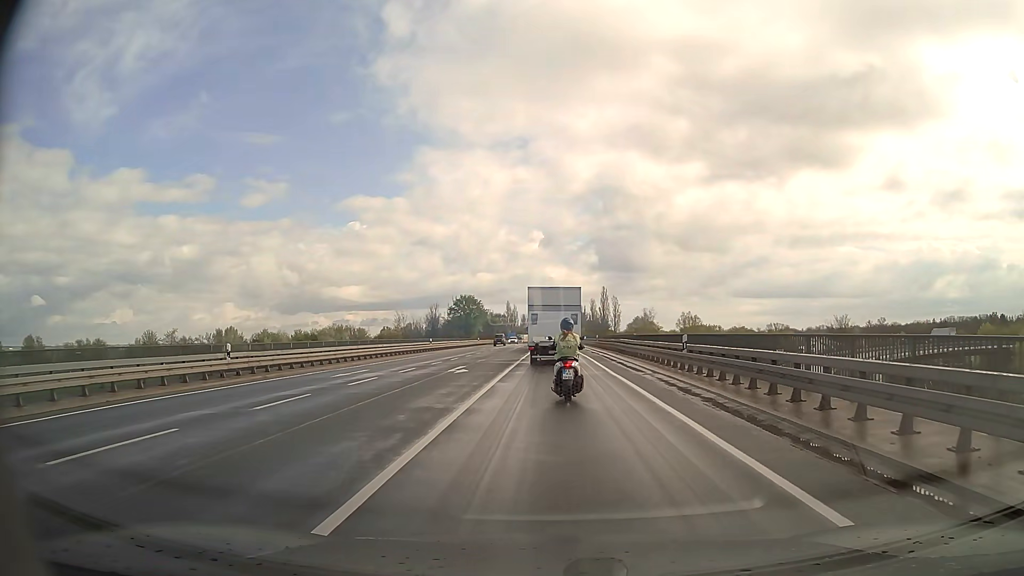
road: secondary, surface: asphalt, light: Day
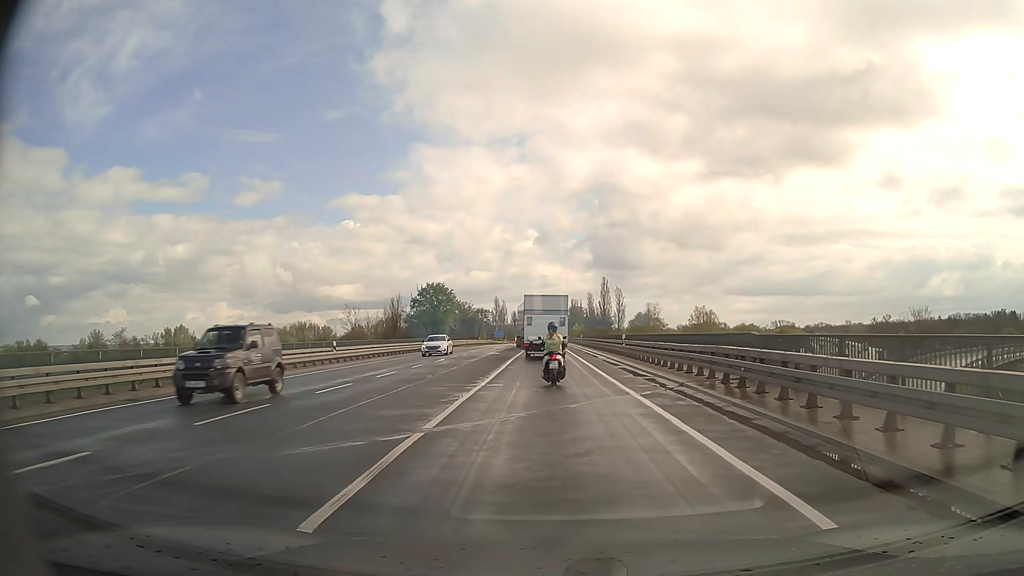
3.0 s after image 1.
(+0.2, +26.9) m; +1°
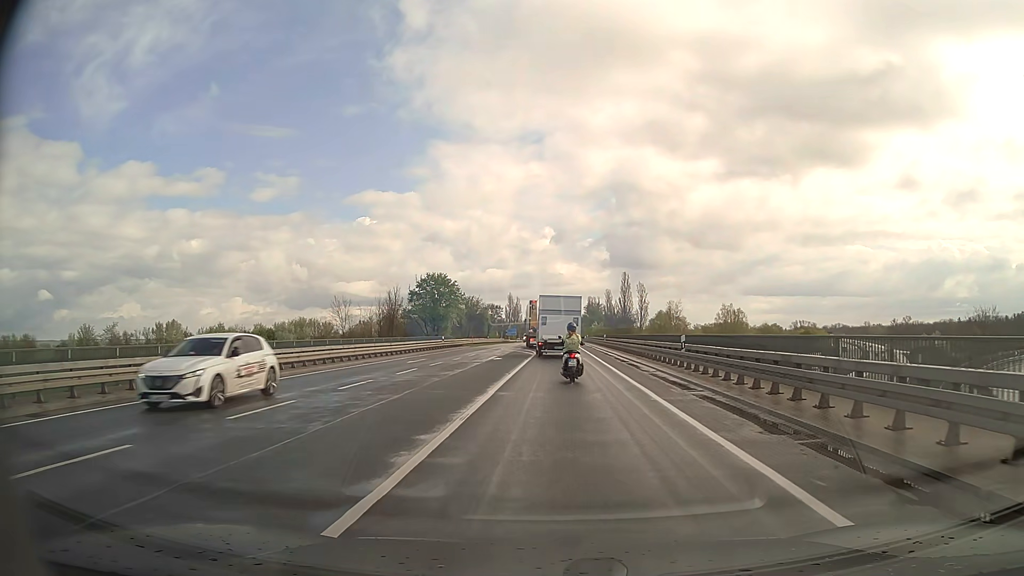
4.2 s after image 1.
(-0.1, +11.8) m; -1°
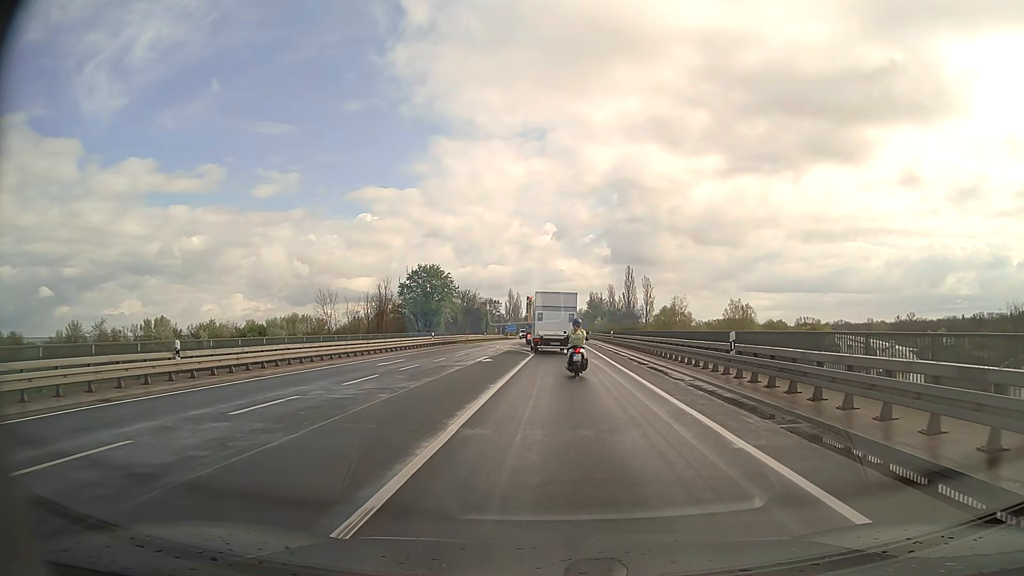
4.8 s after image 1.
(0.0, +6.2) m; 0°
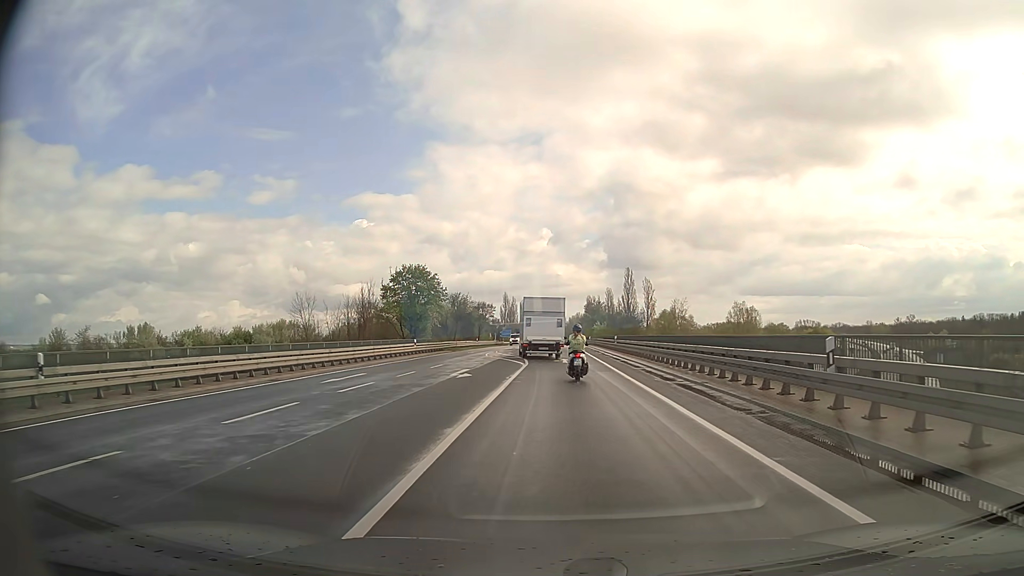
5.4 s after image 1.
(0.0, +6.3) m; 0°
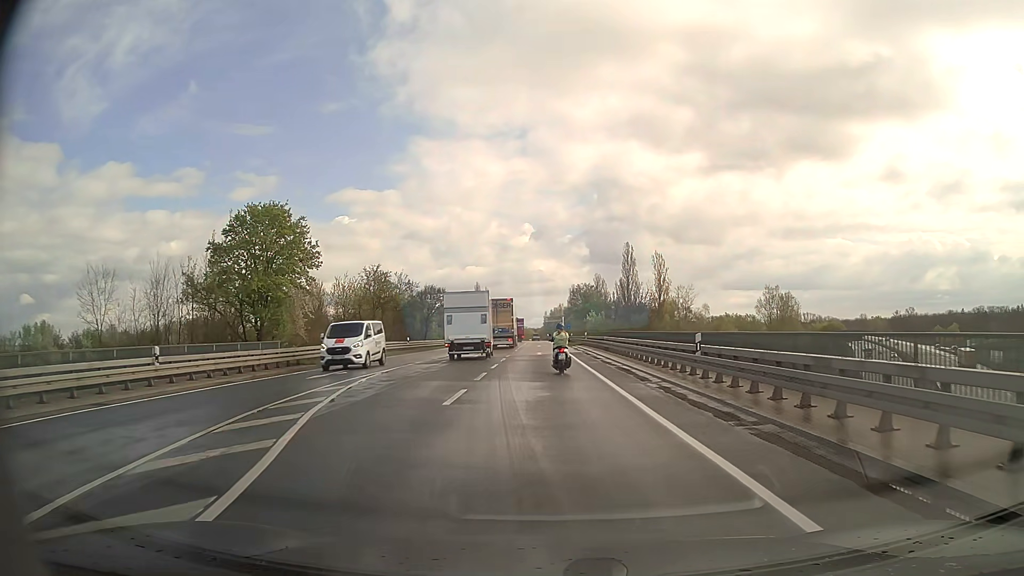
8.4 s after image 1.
(+0.6, +33.8) m; +1°
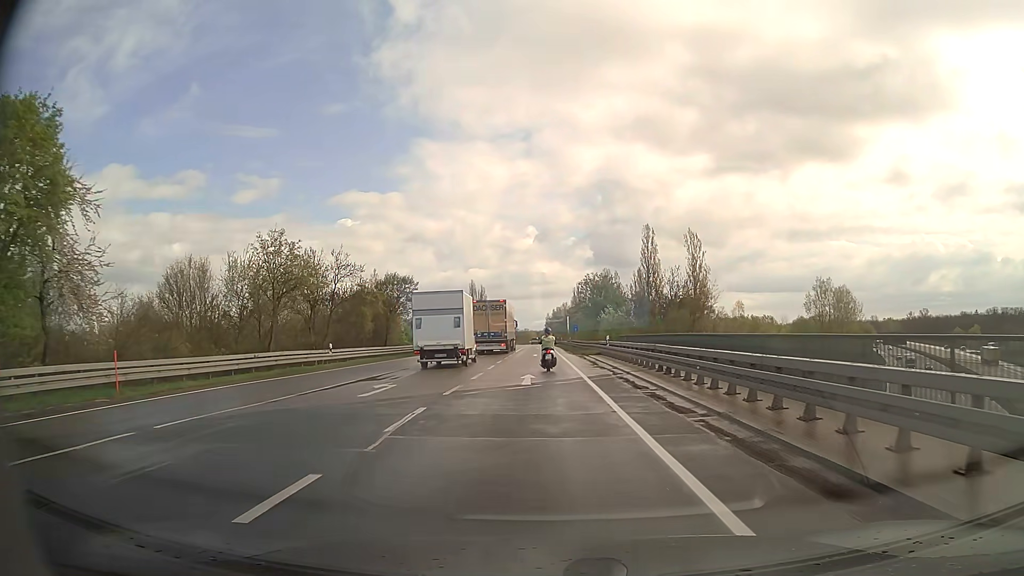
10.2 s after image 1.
(+0.1, +21.4) m; 0°
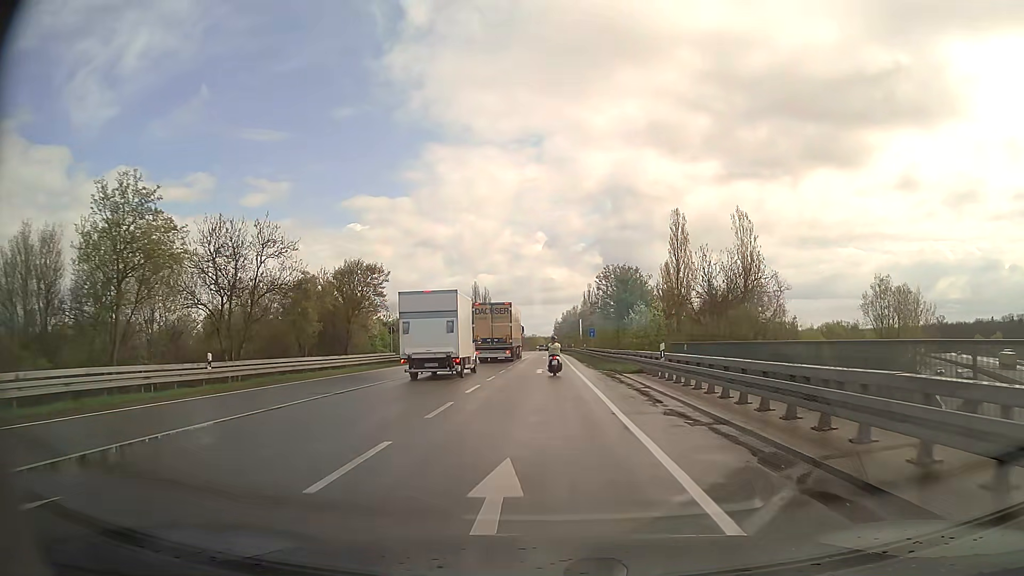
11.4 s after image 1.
(-0.1, +15.3) m; -1°
(0, +10) (0, +20) (0, +30) (0, +40) (0, +50) (0, +60) (0, +70) (0, +80) (0, +90) (0, +100) m
